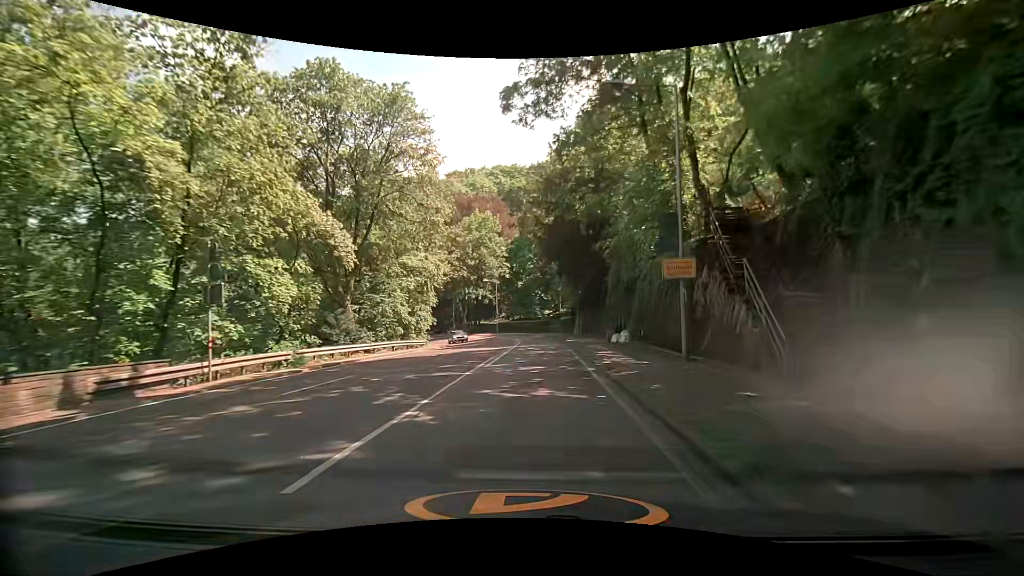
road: secondary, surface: asphalt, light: Day
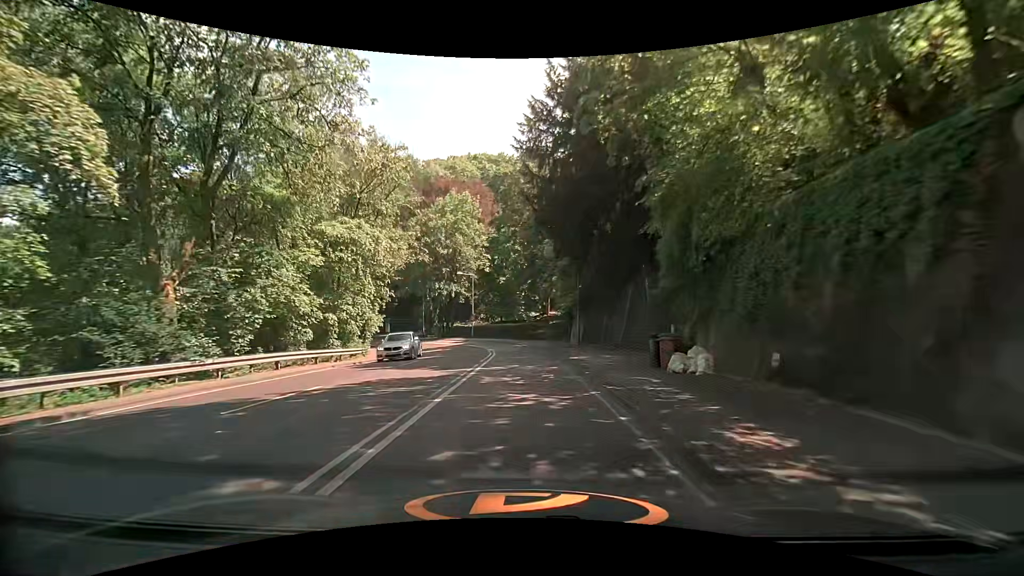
(+0.3, +13.8) m; +2°
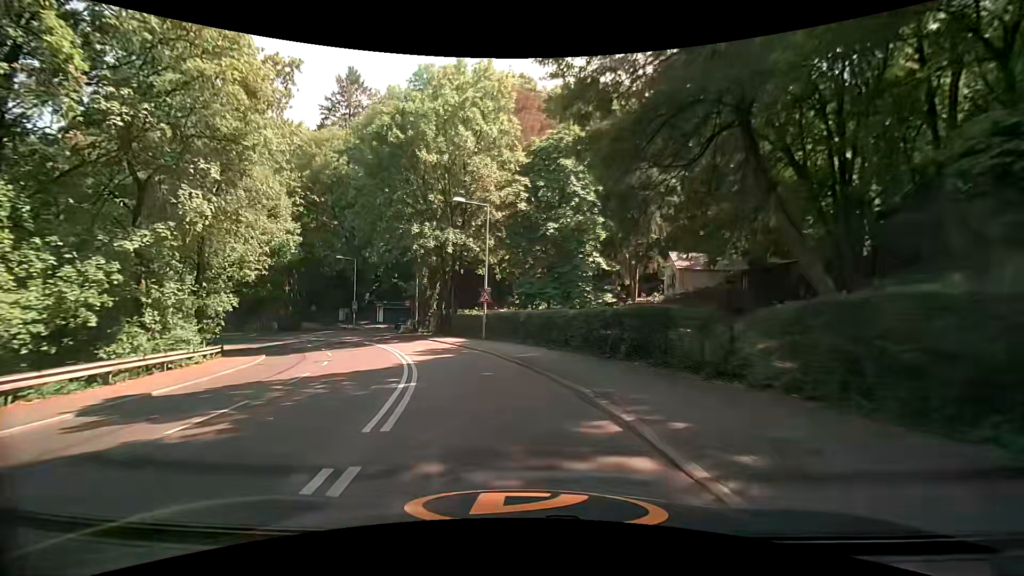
(-0.8, +34.2) m; -6°
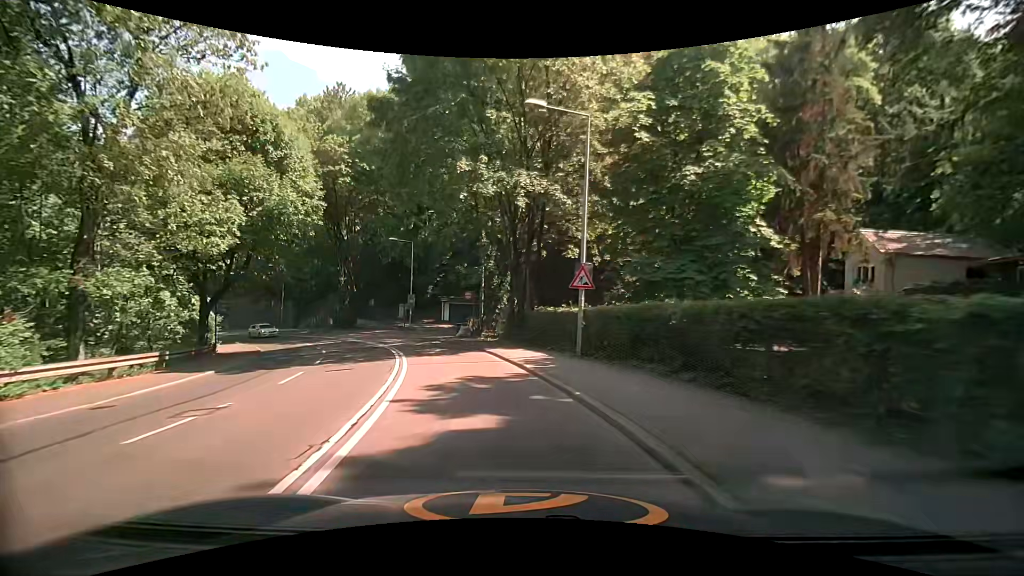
(-1.1, +13.3) m; -9°
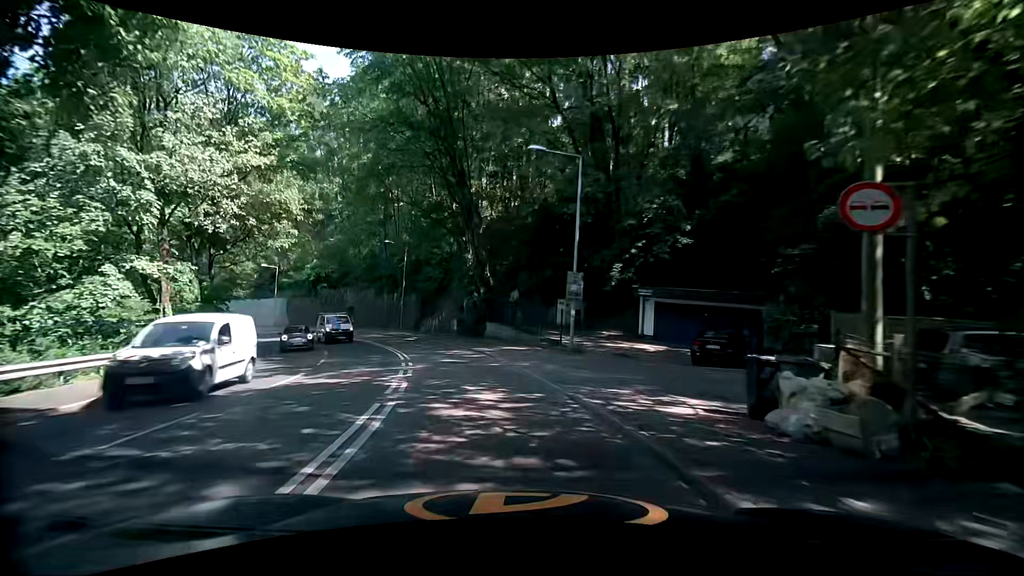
(-4.7, +25.6) m; -19°
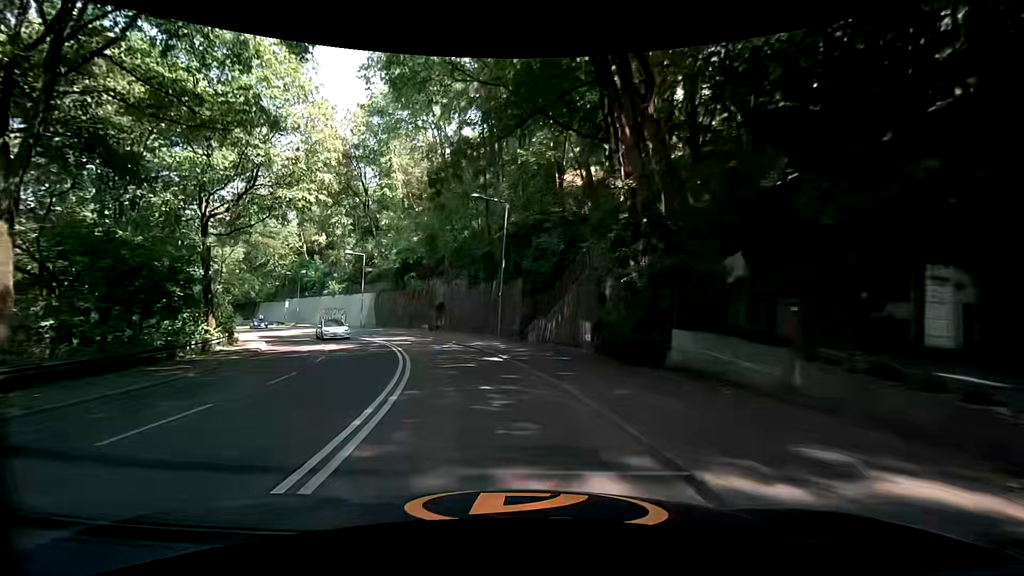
(-3.0, +19.0) m; -17°
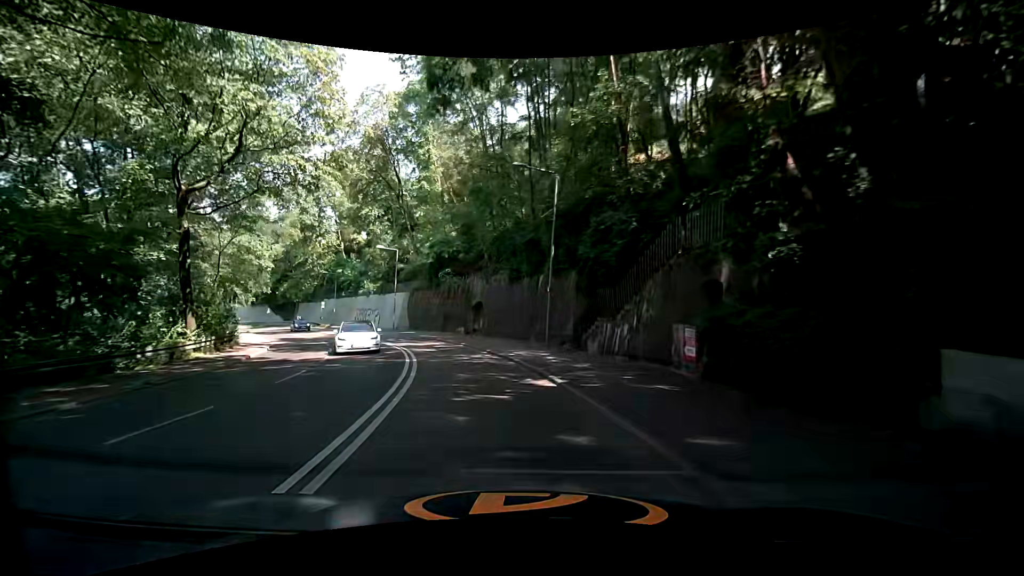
(-0.3, +6.4) m; -4°
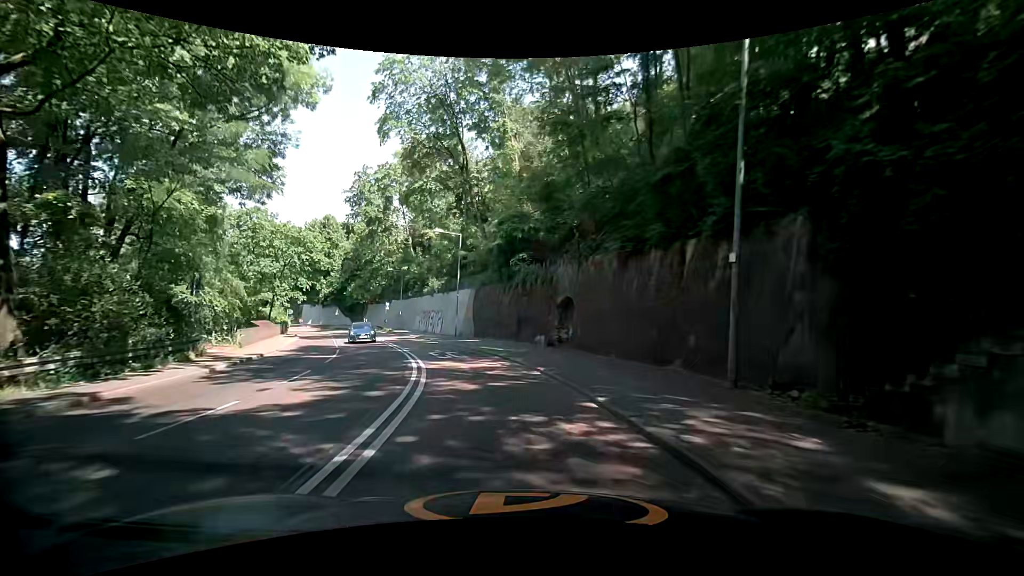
(-1.4, +12.4) m; -11°
(-1, +10) (-2, +20) (-5, +29) (-9, +39) (-13, +48) (-17, +57) (-21, +66) (-26, +75) (-32, +83) (-40, +89) m
